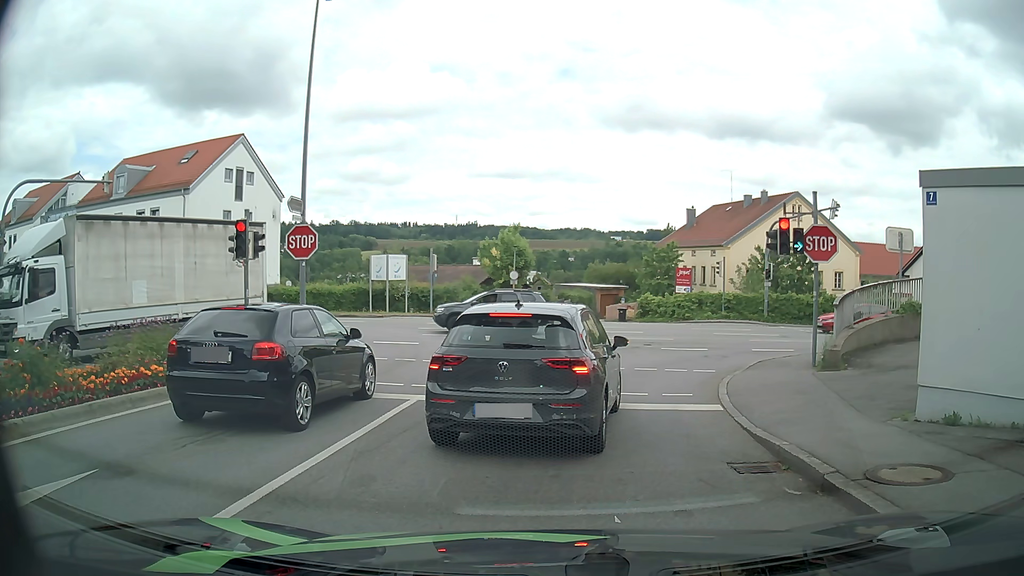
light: Day
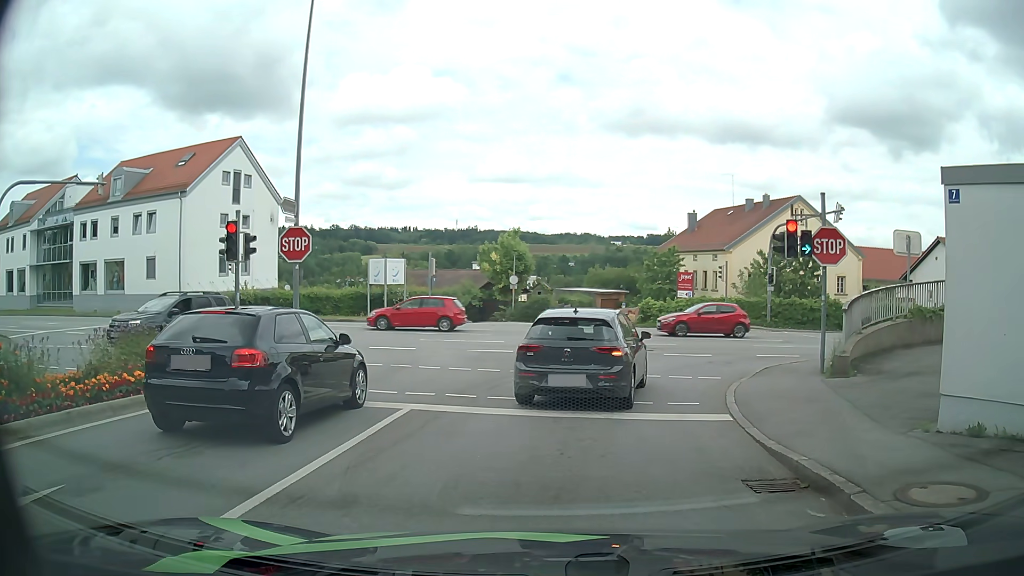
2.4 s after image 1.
(0.0, +0.6) m; 0°
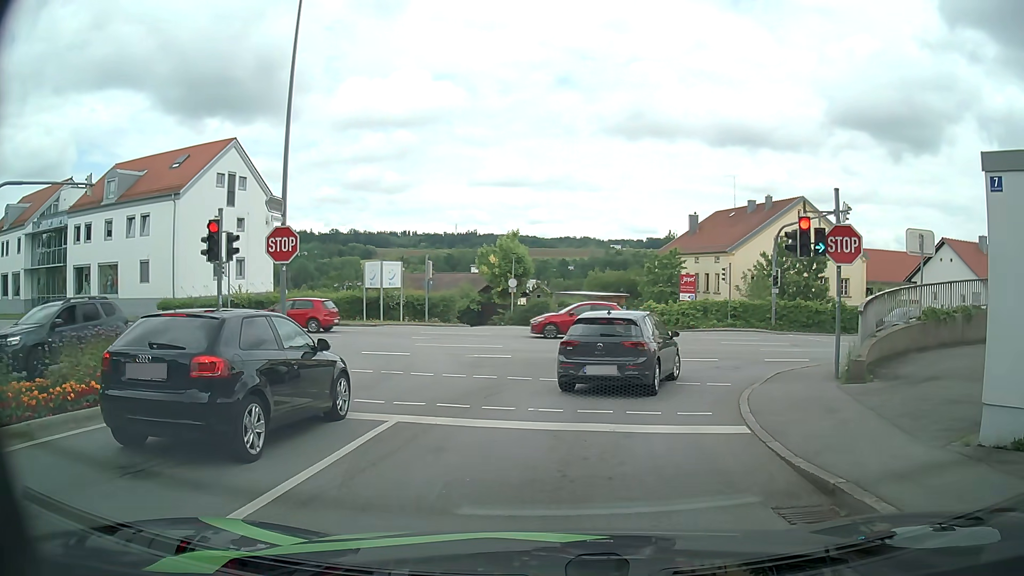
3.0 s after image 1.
(0.0, +0.9) m; 0°
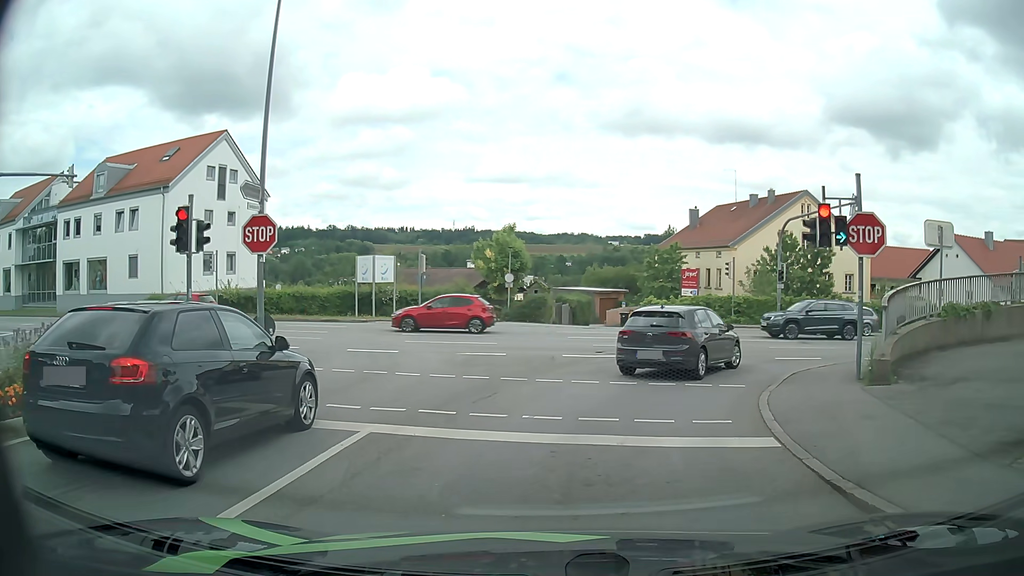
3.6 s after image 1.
(0.0, +1.3) m; +1°
